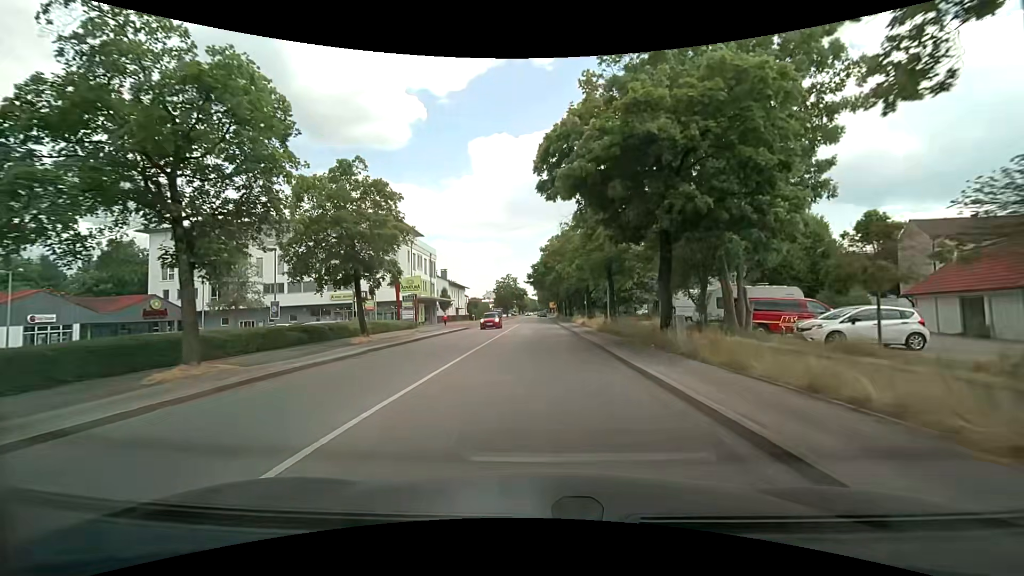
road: secondary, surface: asphalt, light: Day
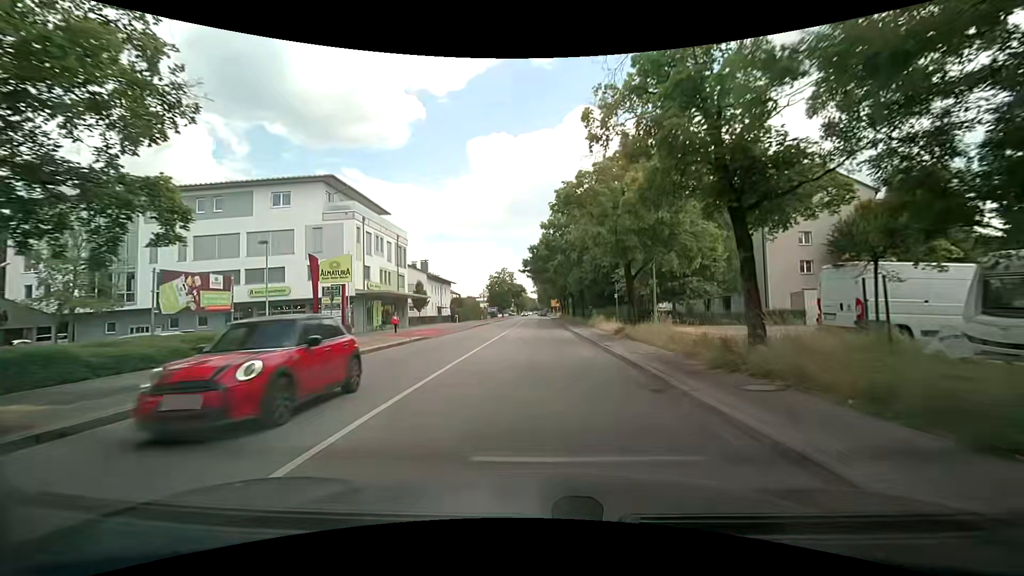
(0.0, +18.6) m; 0°
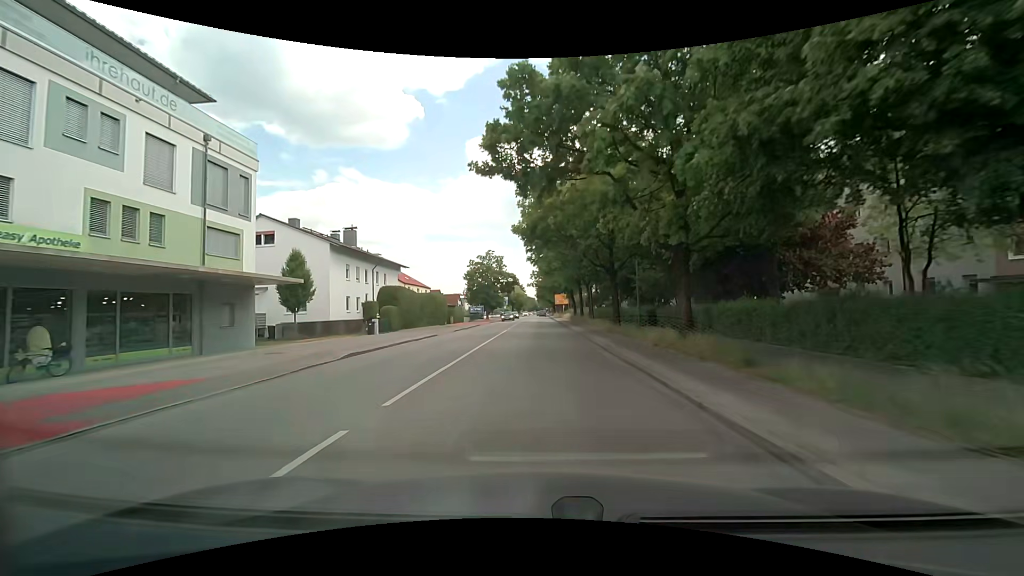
(+0.2, +35.1) m; 0°
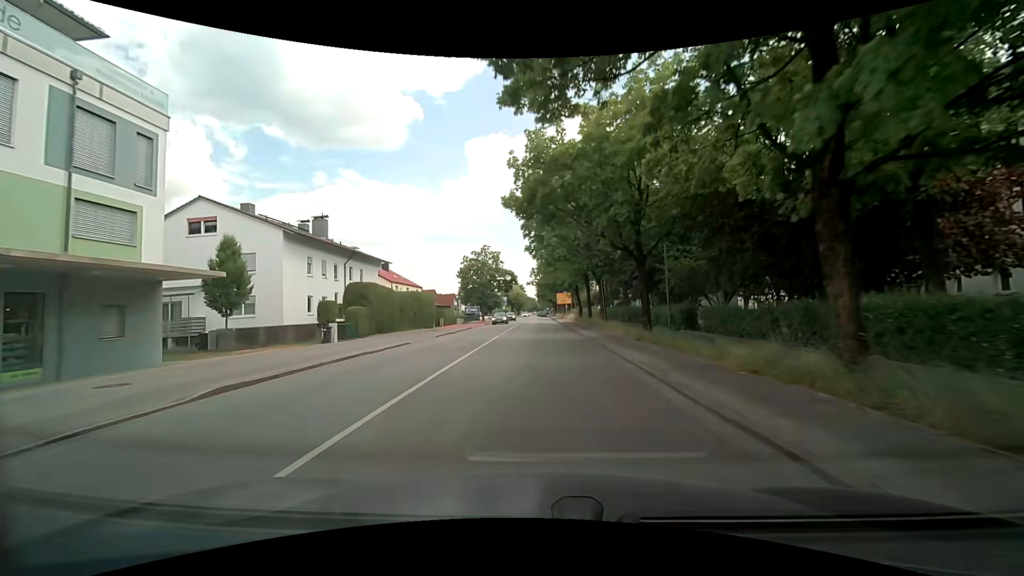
(0.0, +7.5) m; 0°
(0, +10) (0, +20) (0, +30) (0, +40) (0, +50) (0, +60) (0, +70) (0, +80) (0, +90) (+1, +100) m
